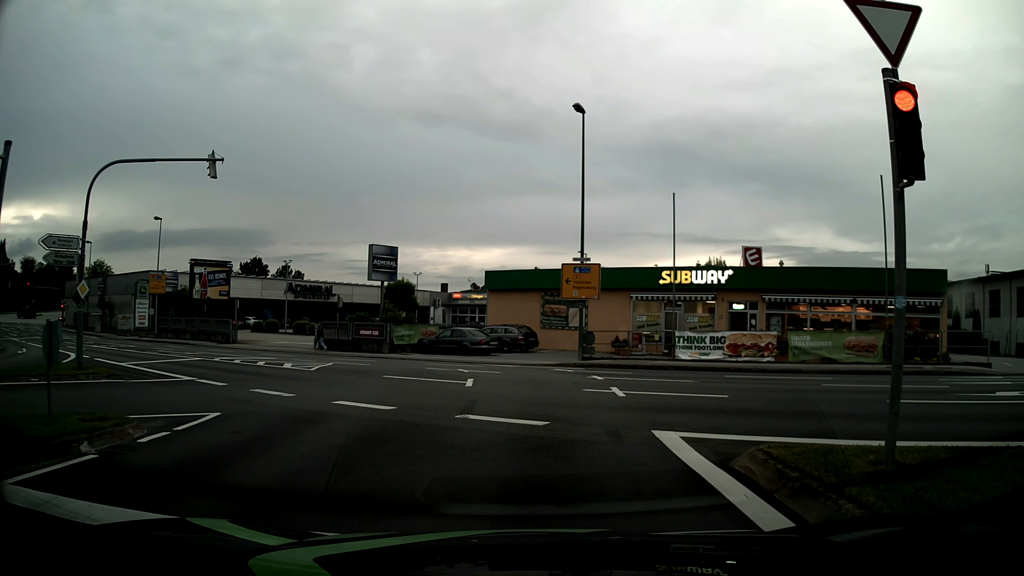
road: tertiary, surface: asphalt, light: Day
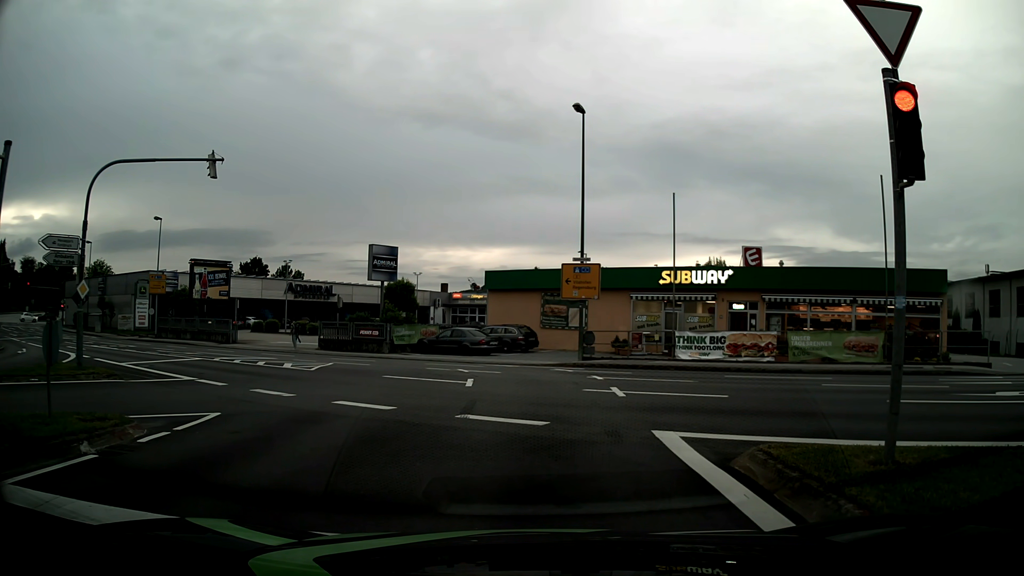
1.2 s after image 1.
(0.0, 0.0) m; 0°
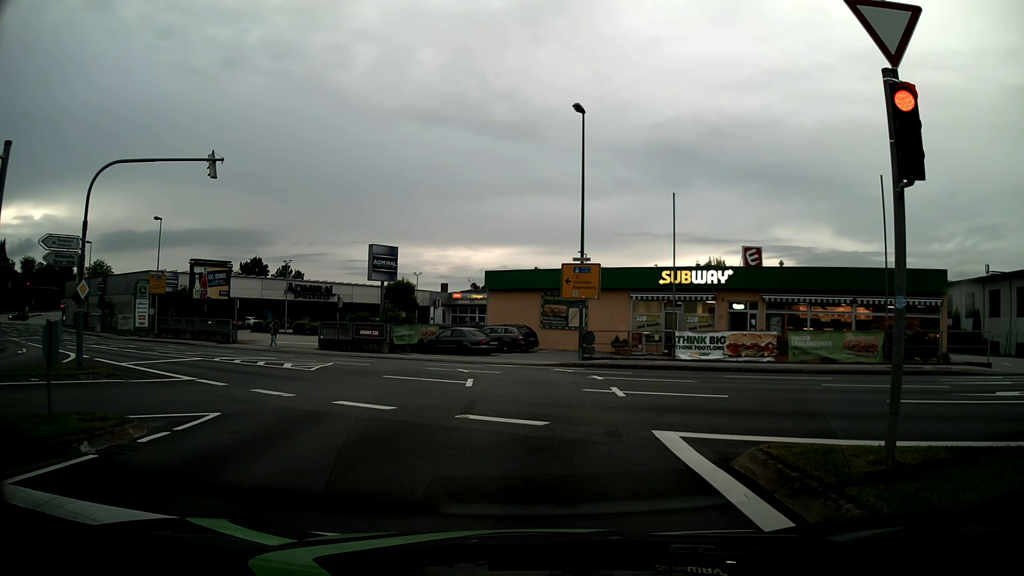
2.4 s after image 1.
(0.0, 0.0) m; 0°
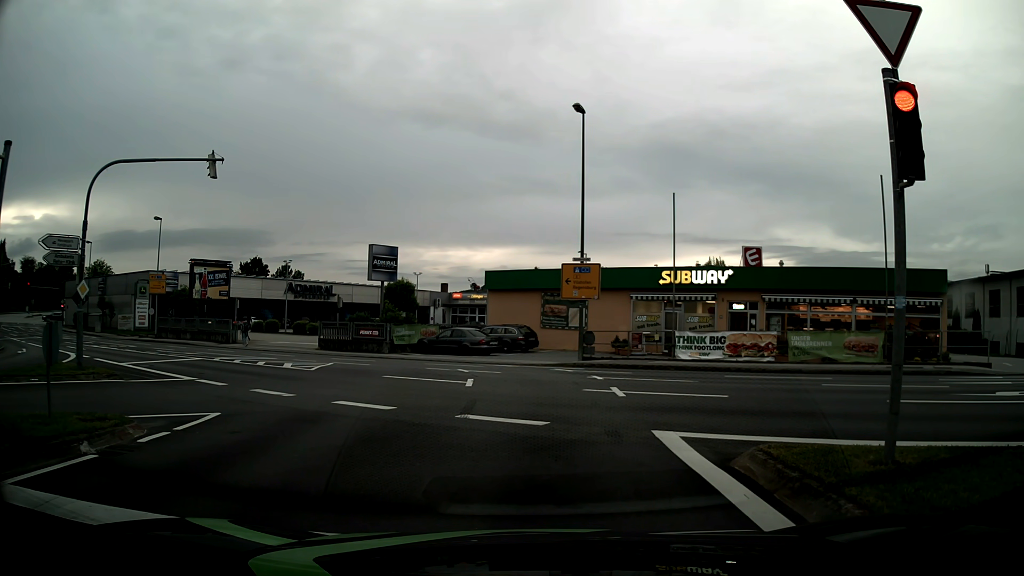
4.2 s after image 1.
(0.0, 0.0) m; 0°
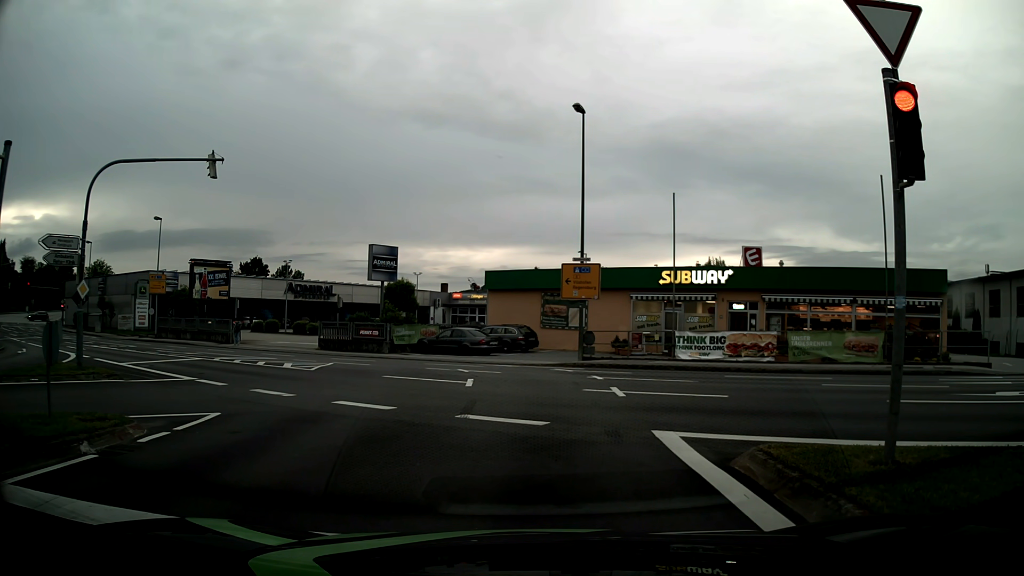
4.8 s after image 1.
(0.0, 0.0) m; 0°
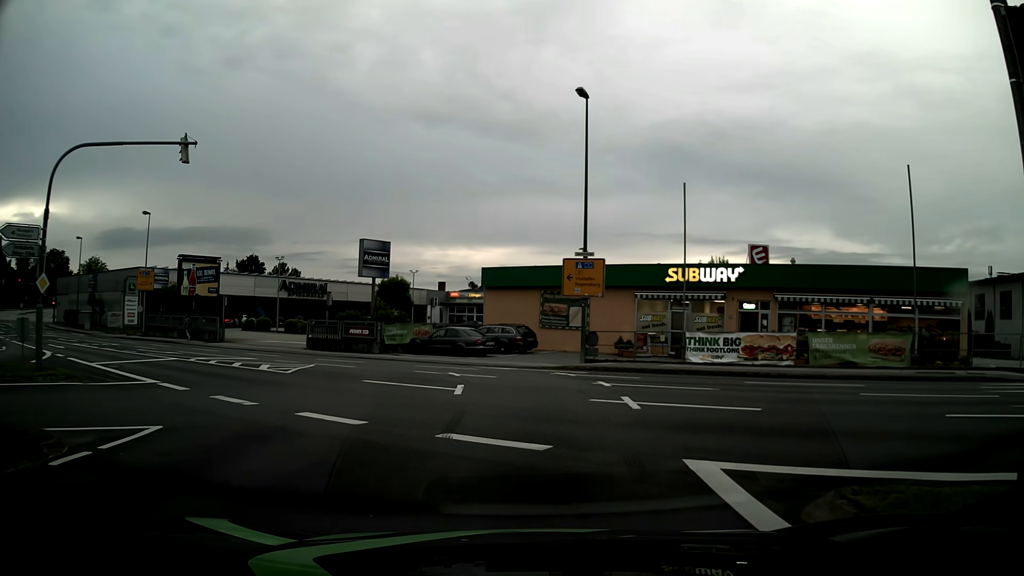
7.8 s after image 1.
(0.0, +2.1) m; +1°
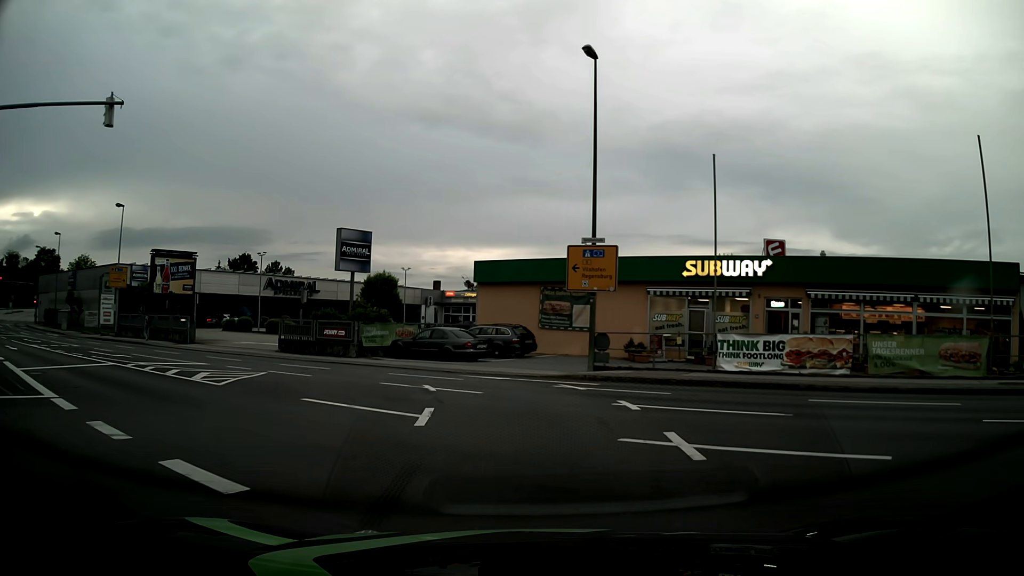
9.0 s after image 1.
(0.0, +4.4) m; 0°
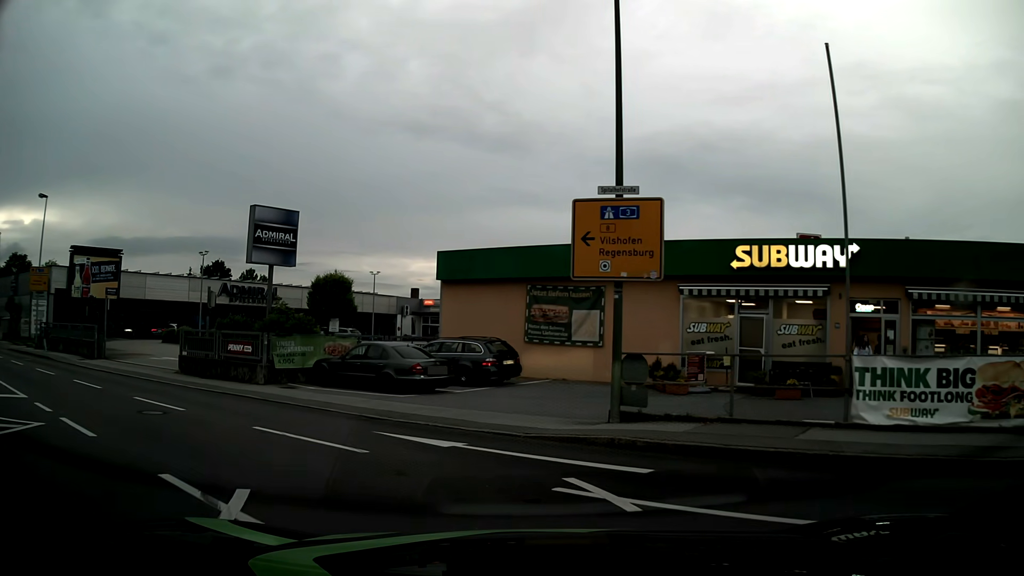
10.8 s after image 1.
(+0.1, +9.2) m; +1°
(-2, +10) (-9, +17) (-18, +22) (-26, +27) (-35, +32) (-44, +37) (-52, +42) (-60, +48) (-68, +54) (-76, +61) m
